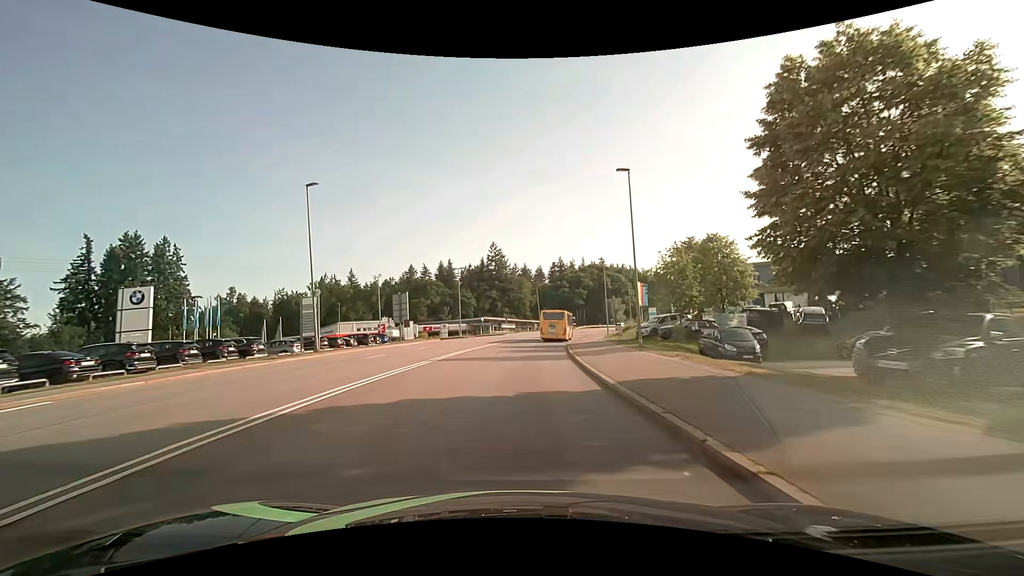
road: secondary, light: Day
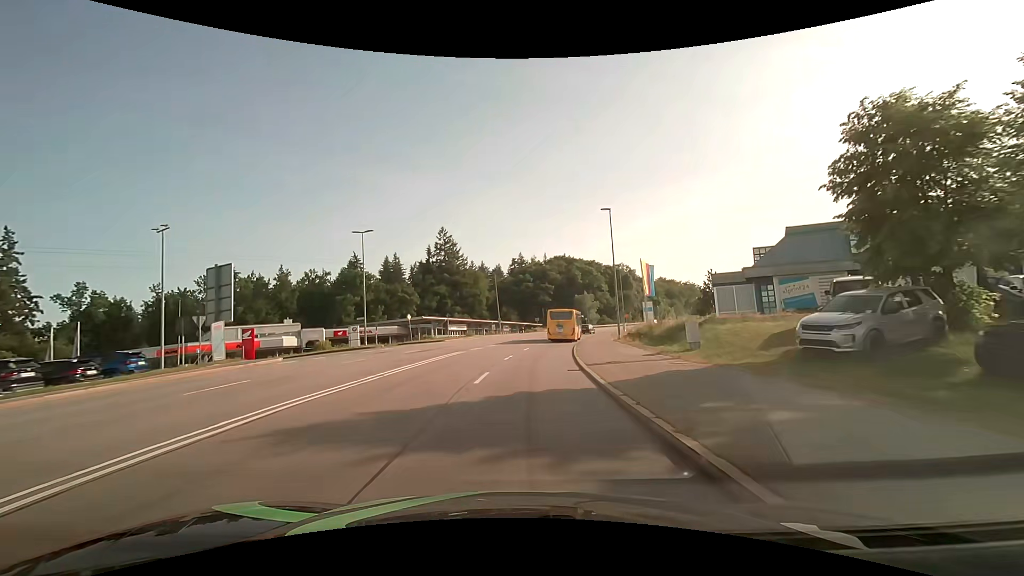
(+1.0, +29.6) m; +5°
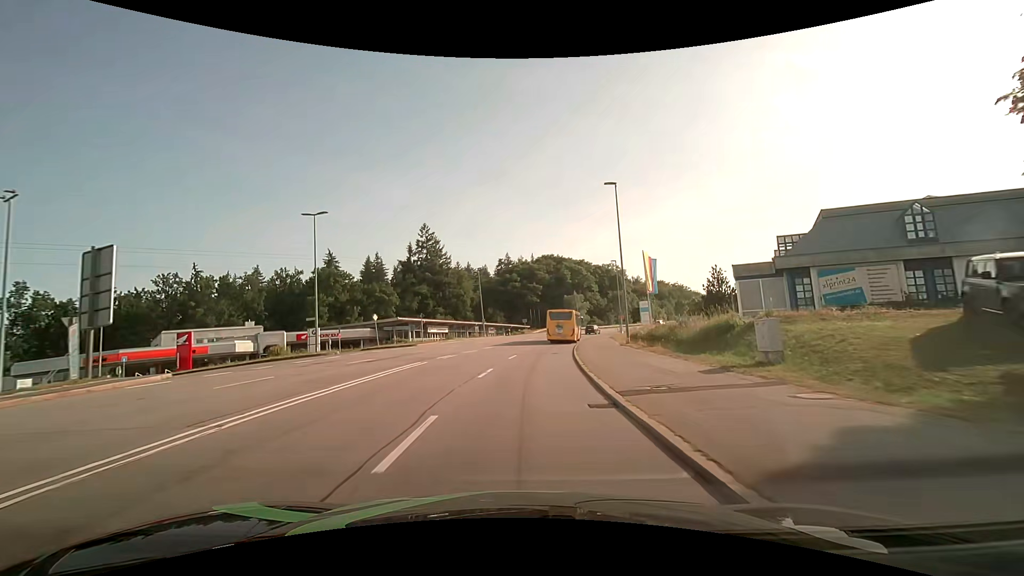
(+0.1, +7.5) m; +1°
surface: asphalt
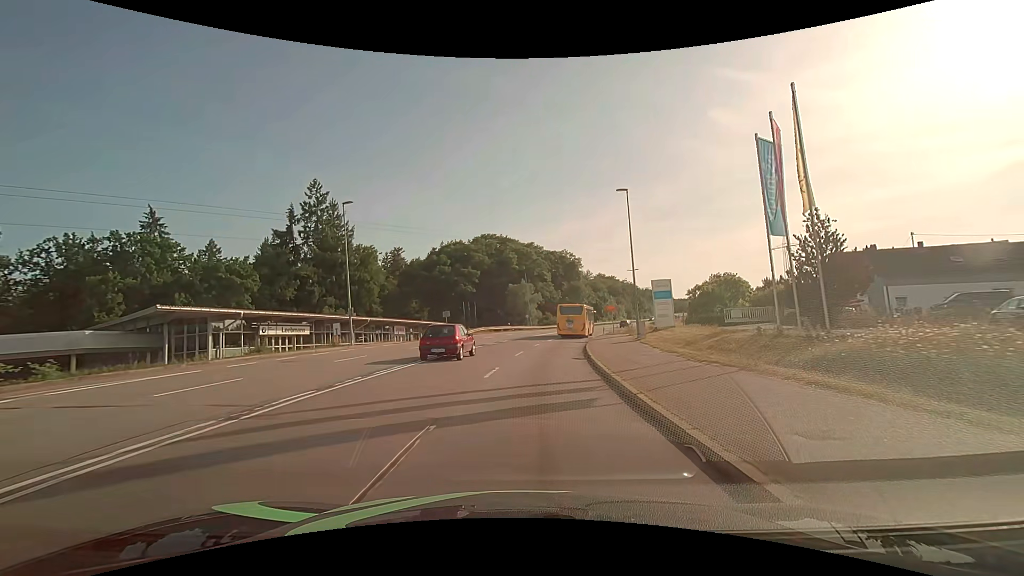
(+2.2, +37.0) m; +7°
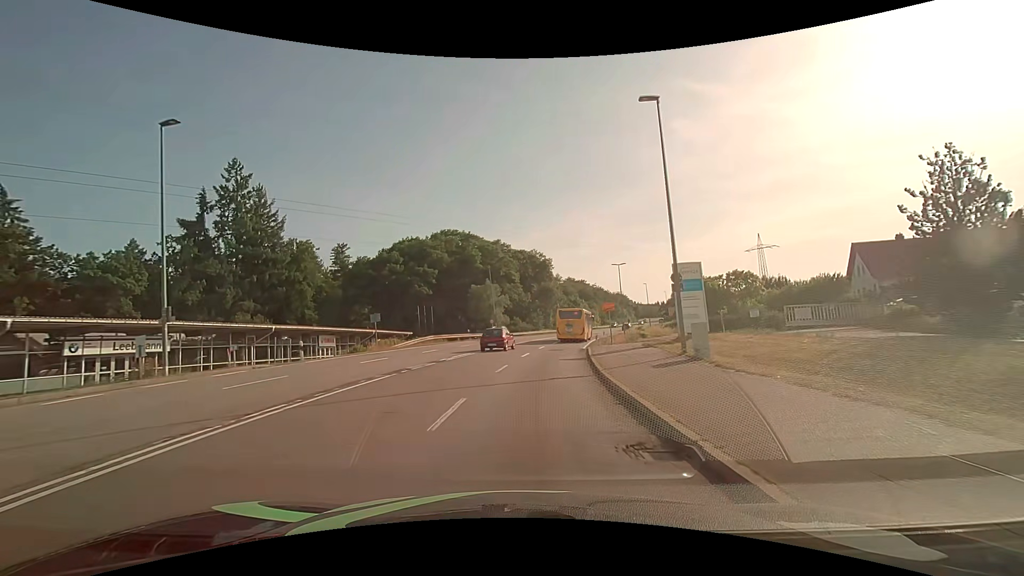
(+0.6, +14.9) m; +4°
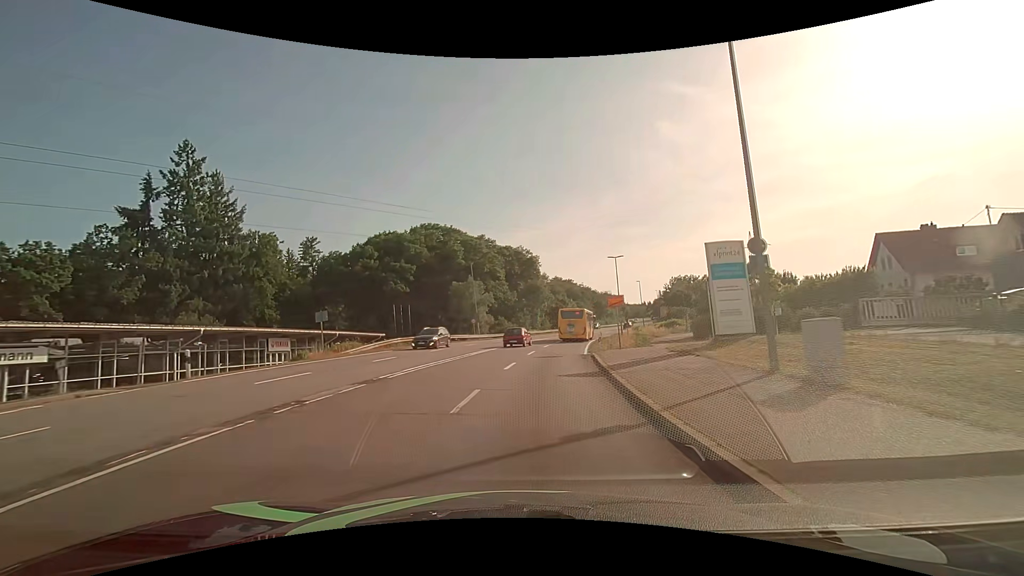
(+0.1, +7.5) m; +1°
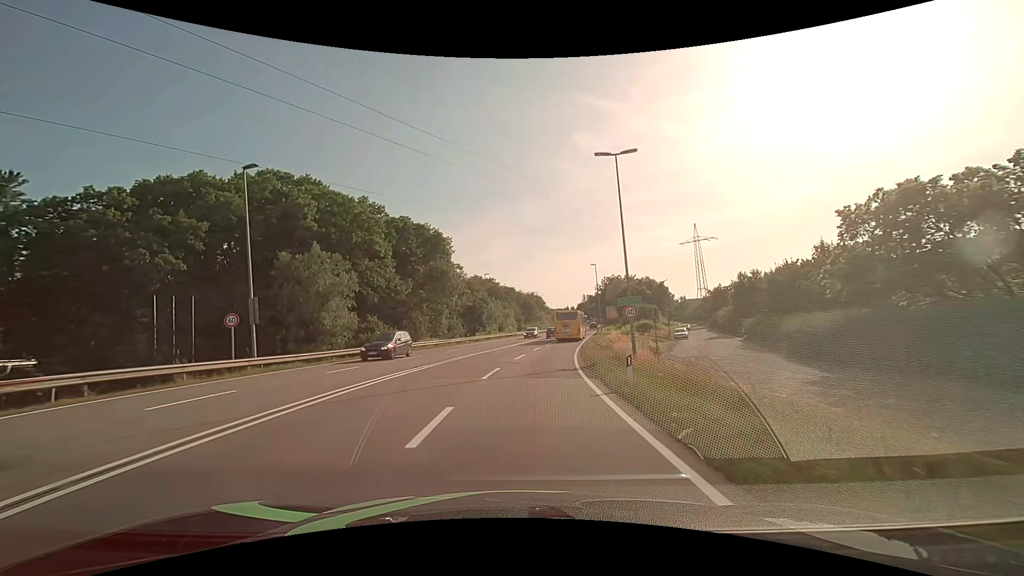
(+3.3, +37.8) m; +9°
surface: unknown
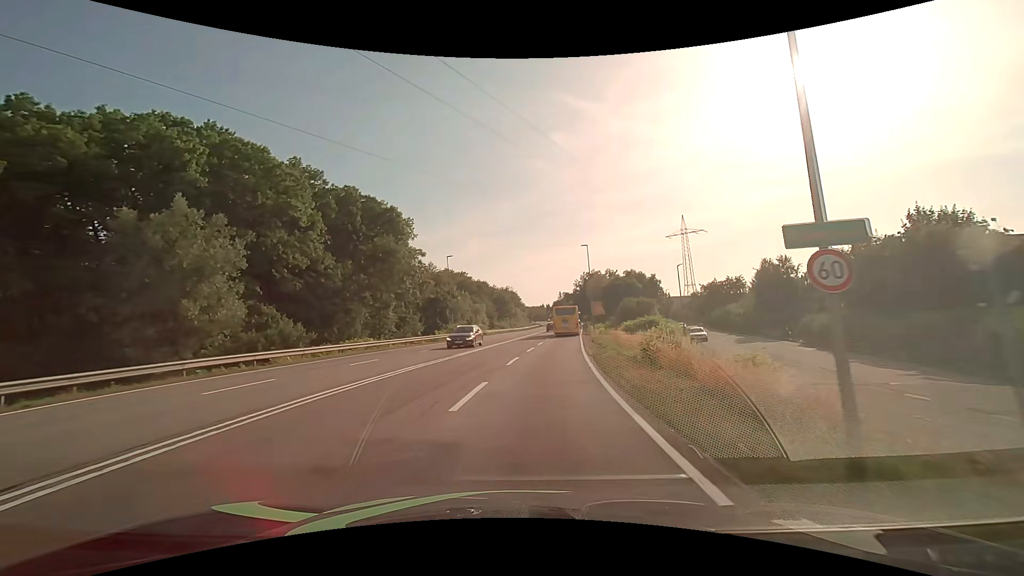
(+0.4, +15.9) m; +3°
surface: asphalt
(0, +10) (+1, +20) (+2, +30) (+3, +40) (+4, +50) (+5, +60) (+7, +70) (+8, +80) (+9, +89) (+10, +99) m
